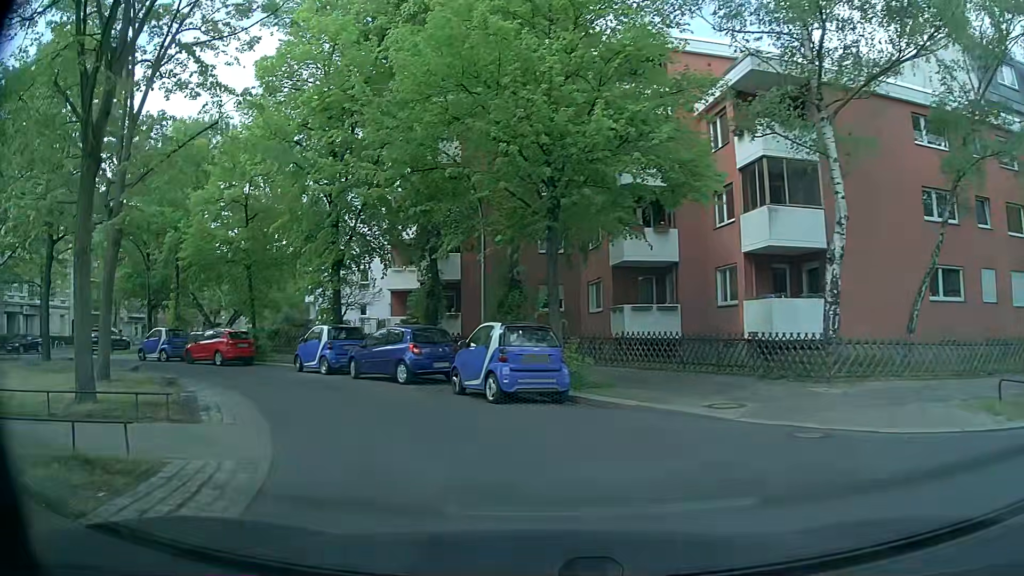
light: Day
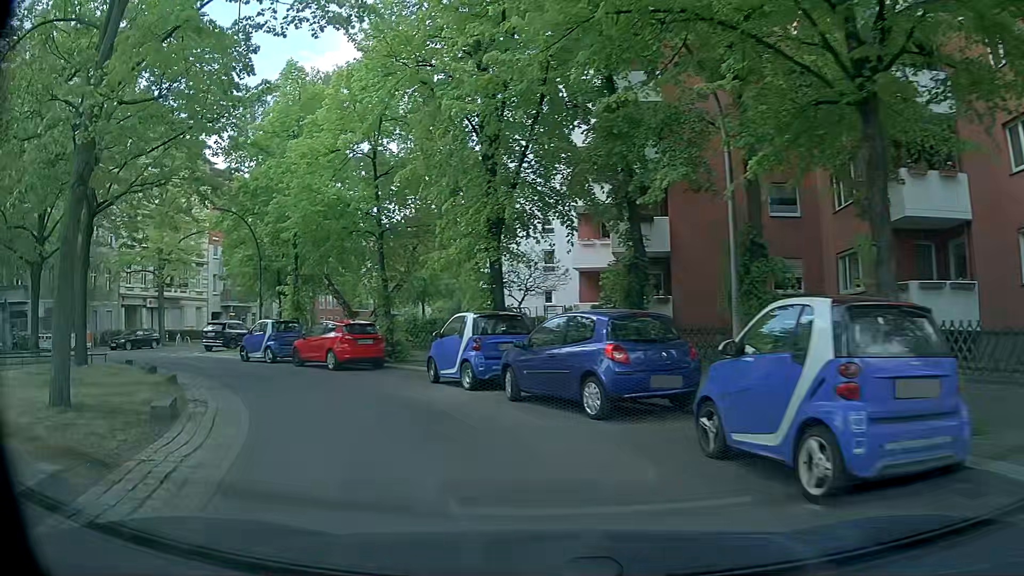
(-1.0, +7.9) m; -15°
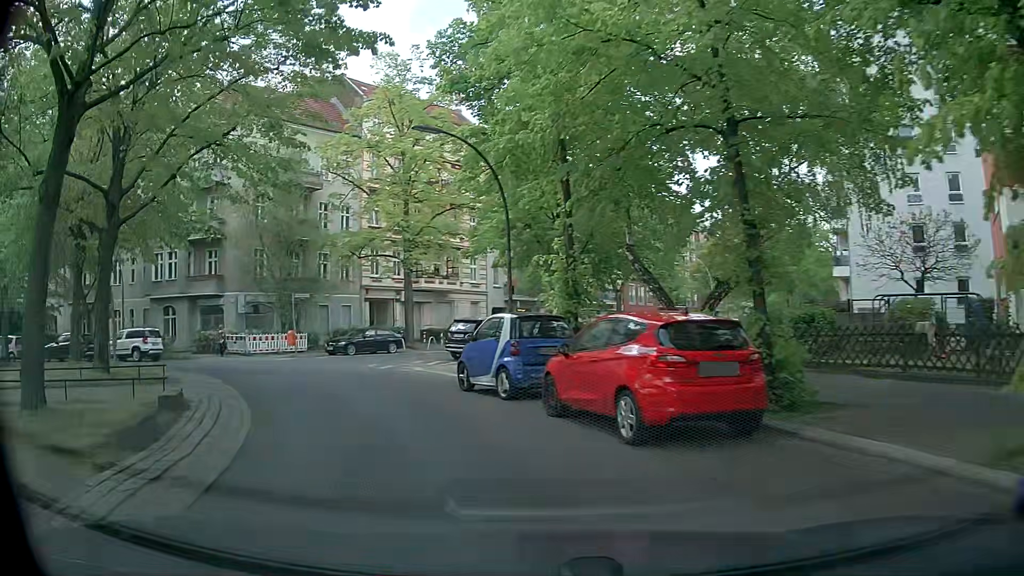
(-2.9, +11.9) m; -27°
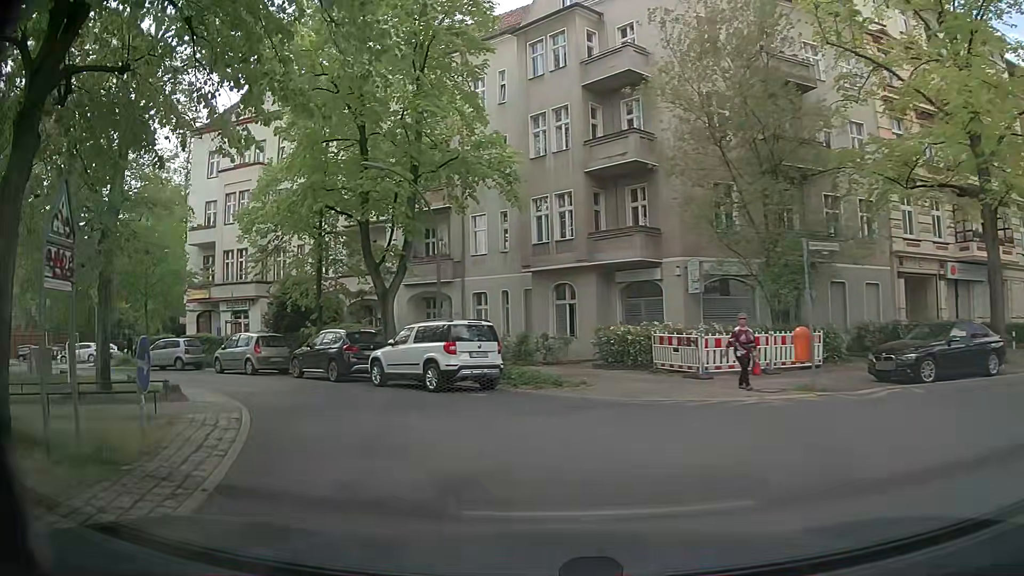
(-6.7, +17.9) m; -39°
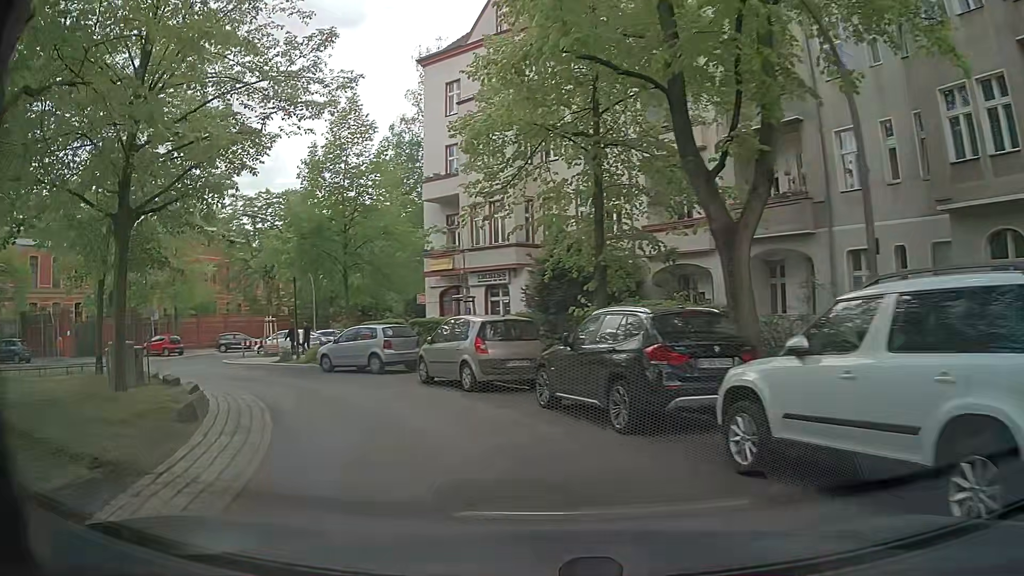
(-2.9, +11.5) m; -26°
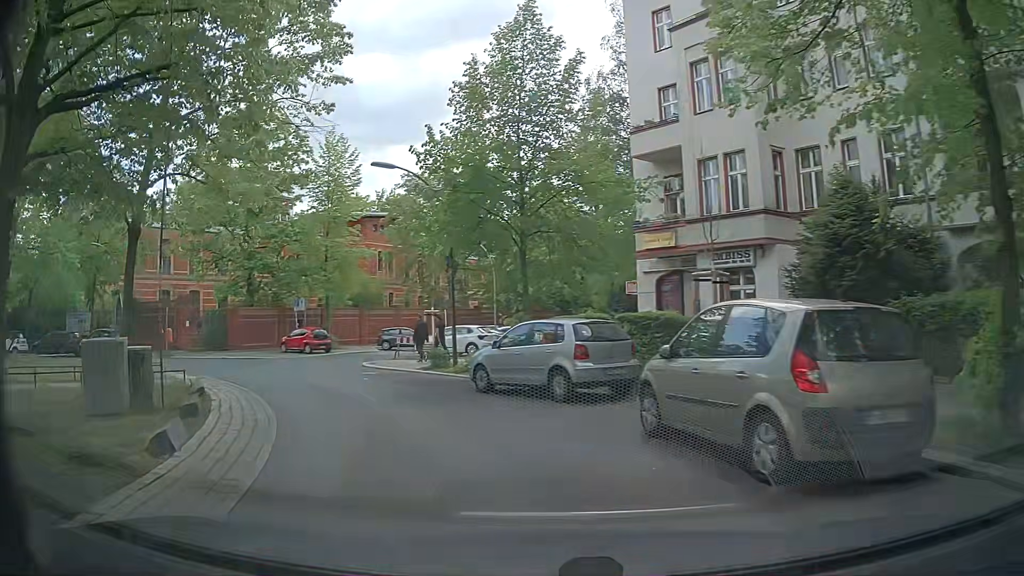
(-1.5, +8.3) m; -19°
(-2, +10) (-6, +19) (-14, +25) (-23, +28) (-33, +28) (-43, +25) (-50, +18) (-55, +9) (-56, -1) (-53, -10) m
